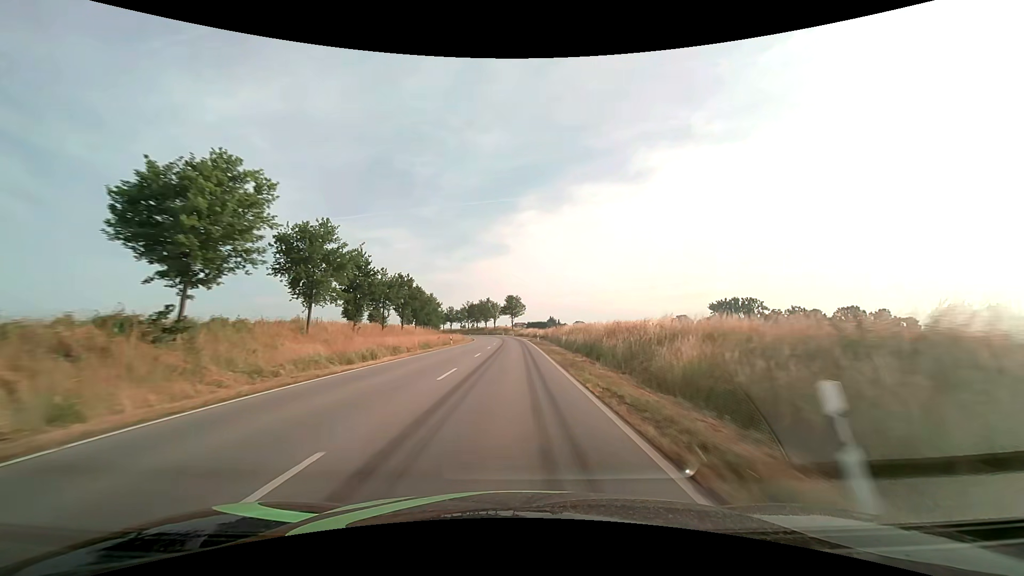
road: secondary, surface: asphalt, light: Day
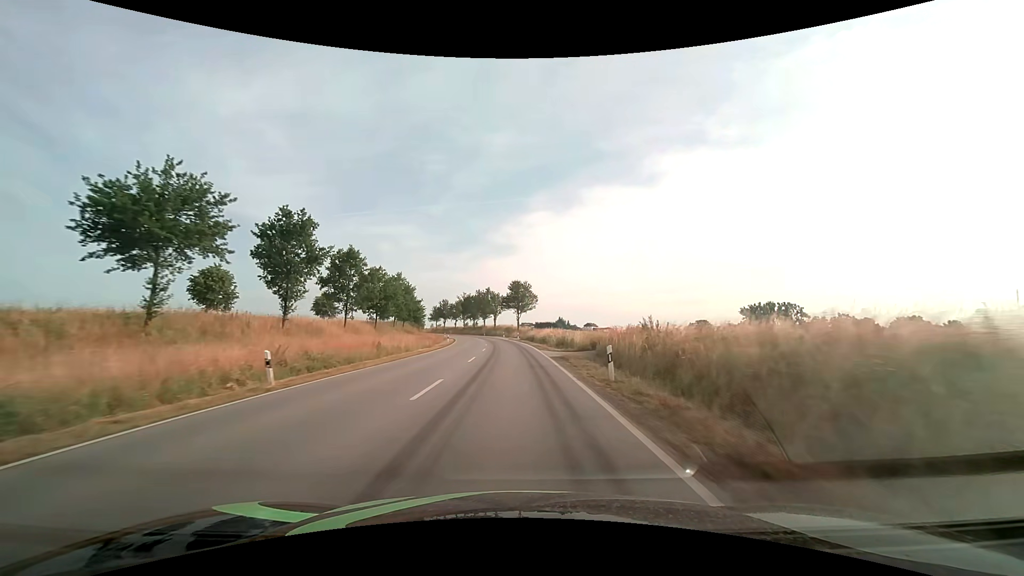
(-0.2, +40.1) m; -1°
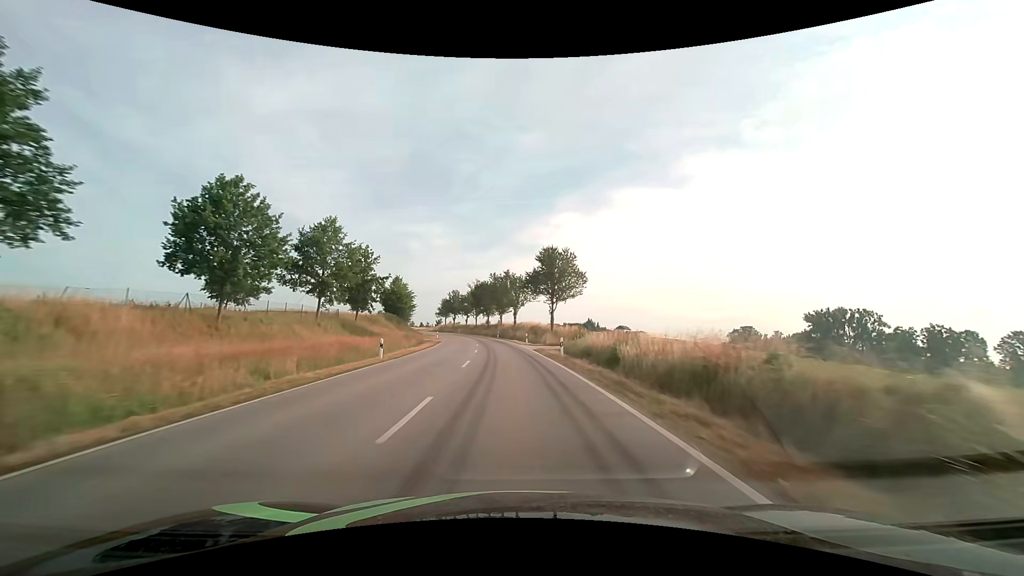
(-0.7, +39.8) m; -3°
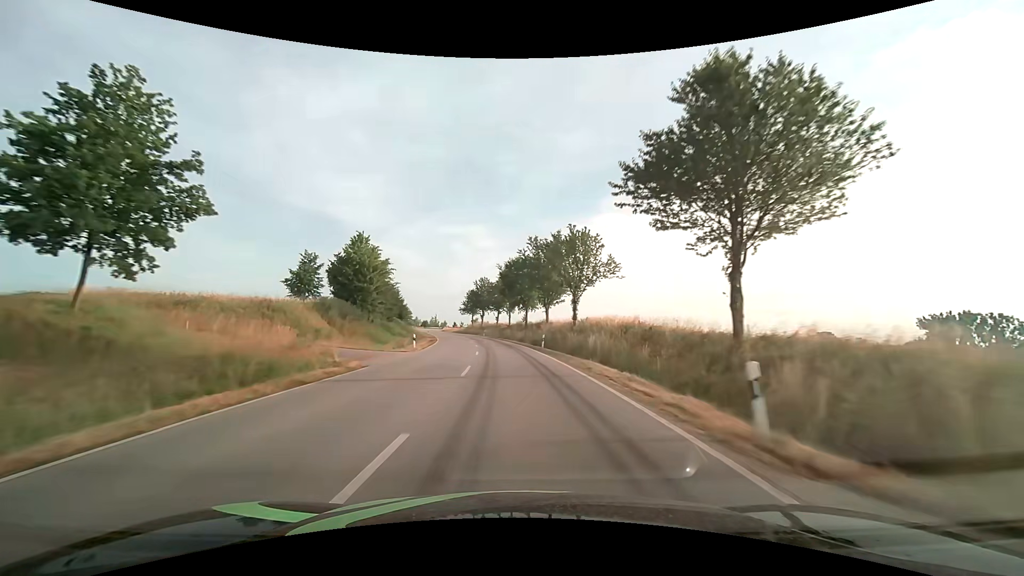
(-1.6, +39.9) m; -5°
(0, +10) (0, +20) (-1, +30) (-2, +40) (-3, +50) (-4, +60) (-6, +70) (-7, +80) (-10, +89) (-12, +99) m
